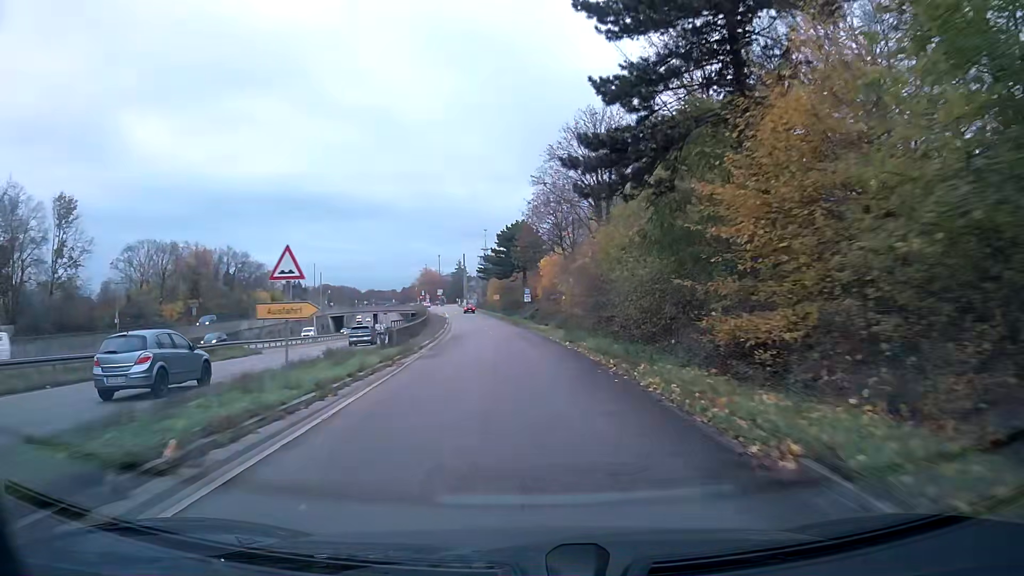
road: trunk_link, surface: asphalt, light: Day
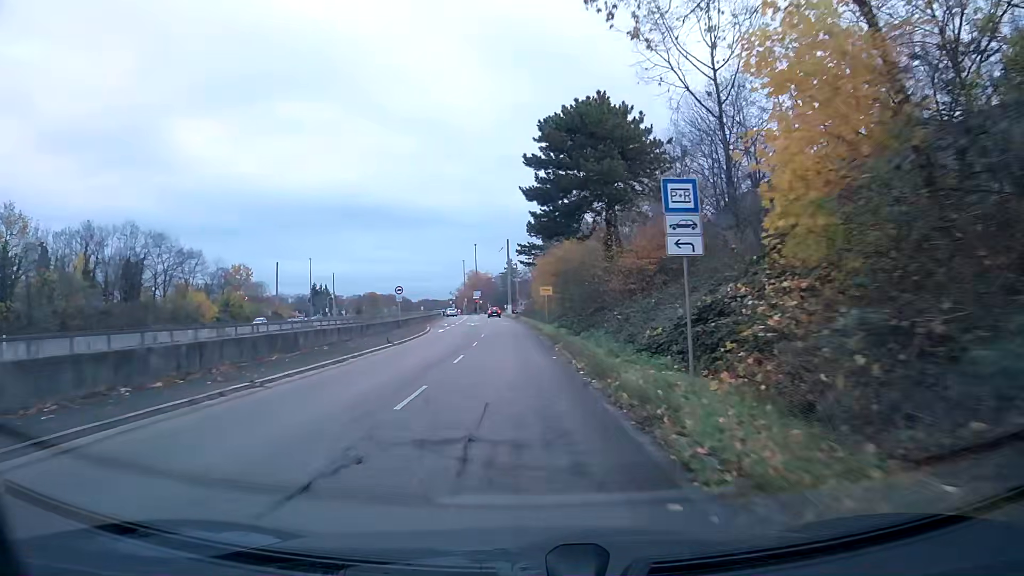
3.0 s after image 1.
(-2.0, +53.6) m; -6°
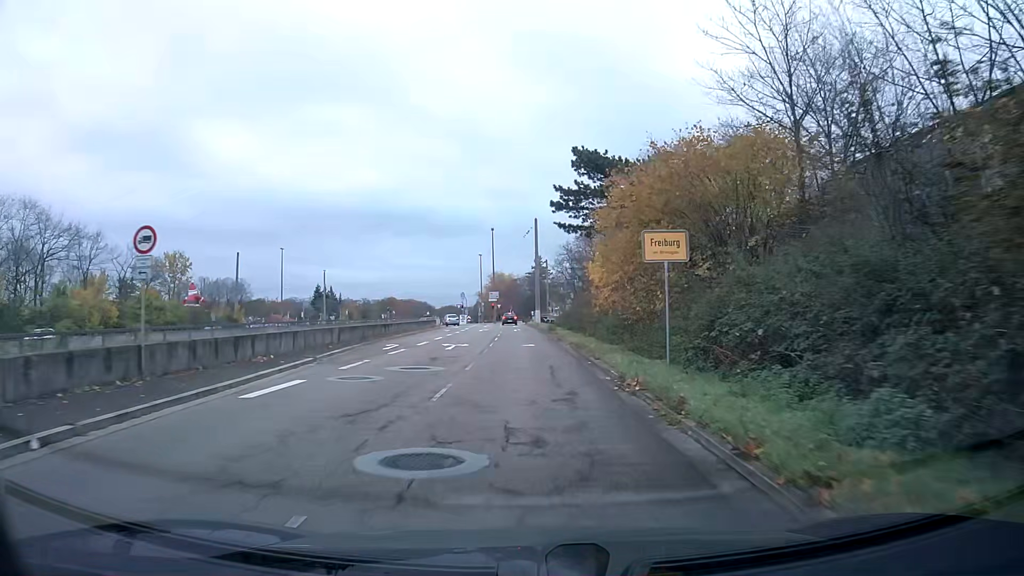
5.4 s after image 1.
(-0.8, +35.0) m; -2°
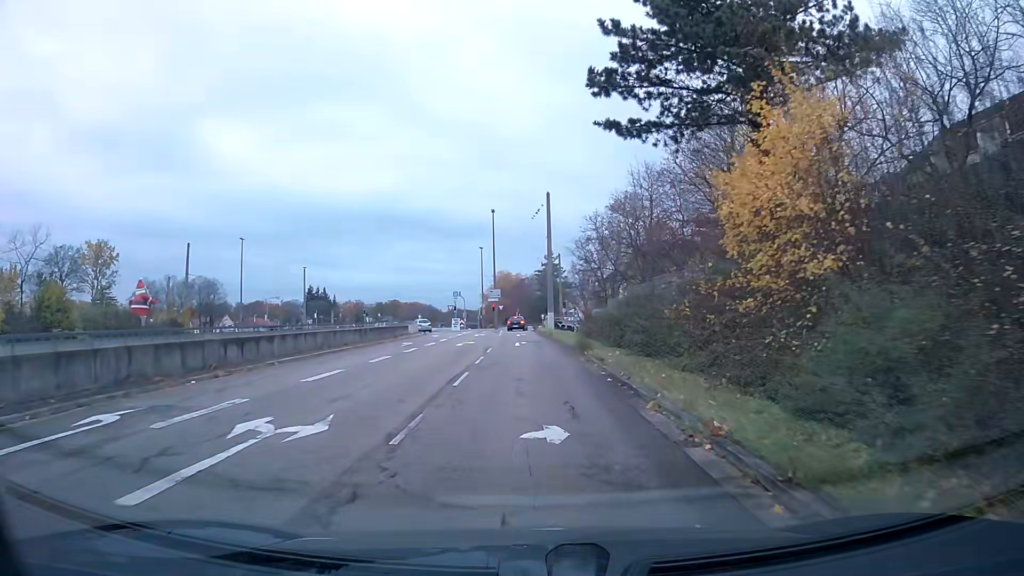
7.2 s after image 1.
(-0.1, +21.1) m; 0°
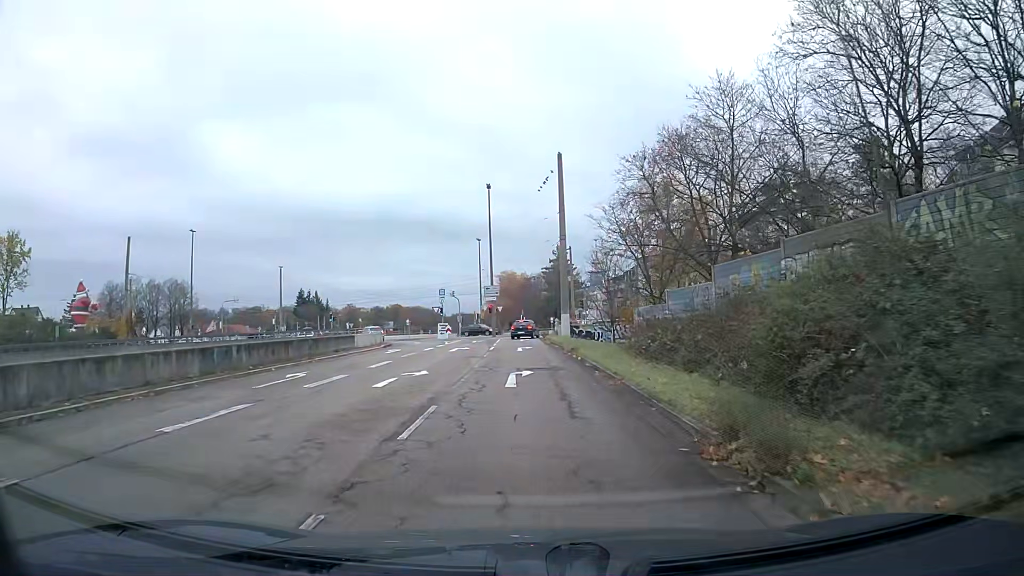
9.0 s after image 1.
(-0.1, +17.5) m; -1°
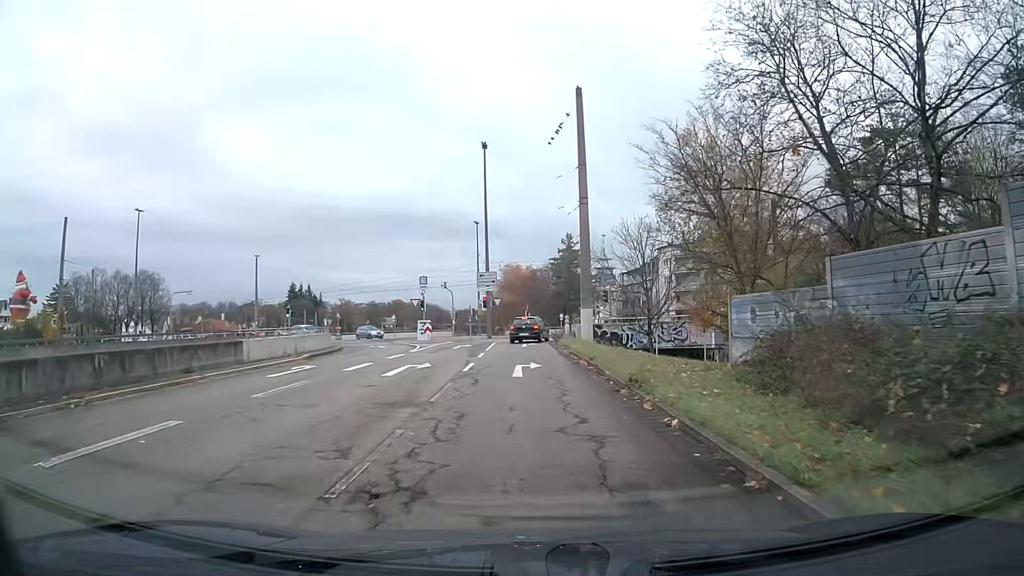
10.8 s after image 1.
(-0.1, +14.4) m; -1°
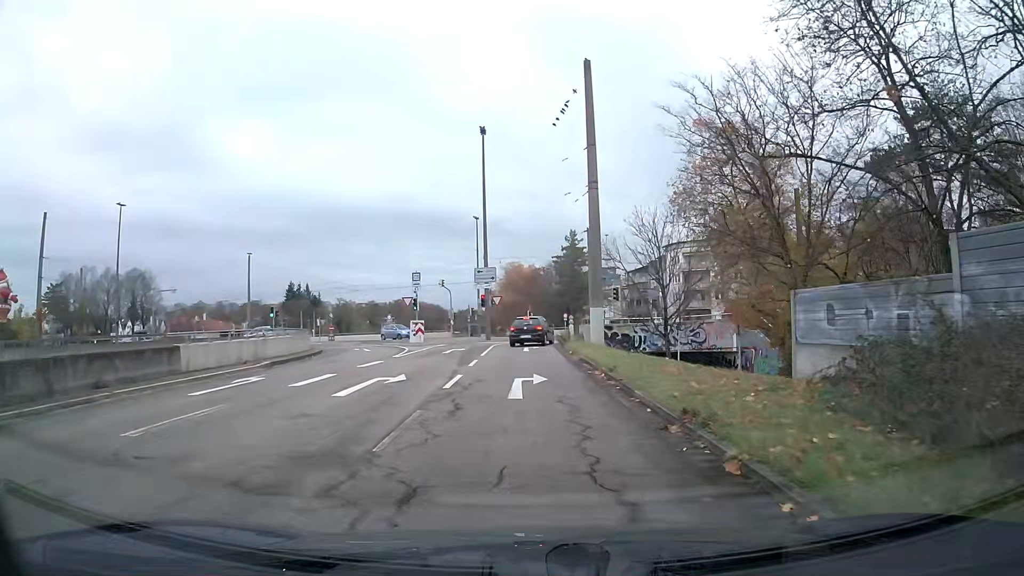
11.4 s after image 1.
(0.0, +4.1) m; 0°
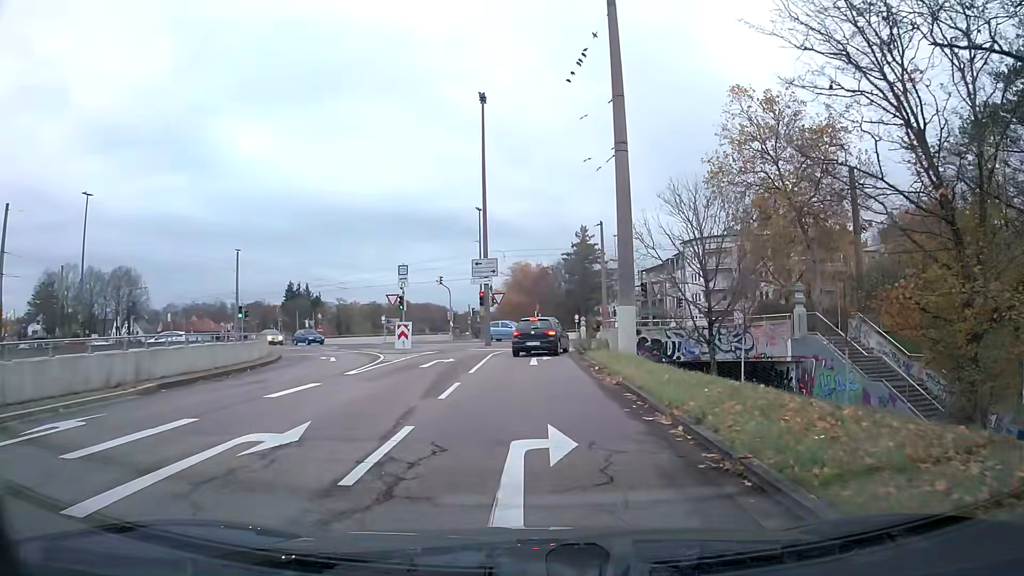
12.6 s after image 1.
(0.0, +7.4) m; 0°
